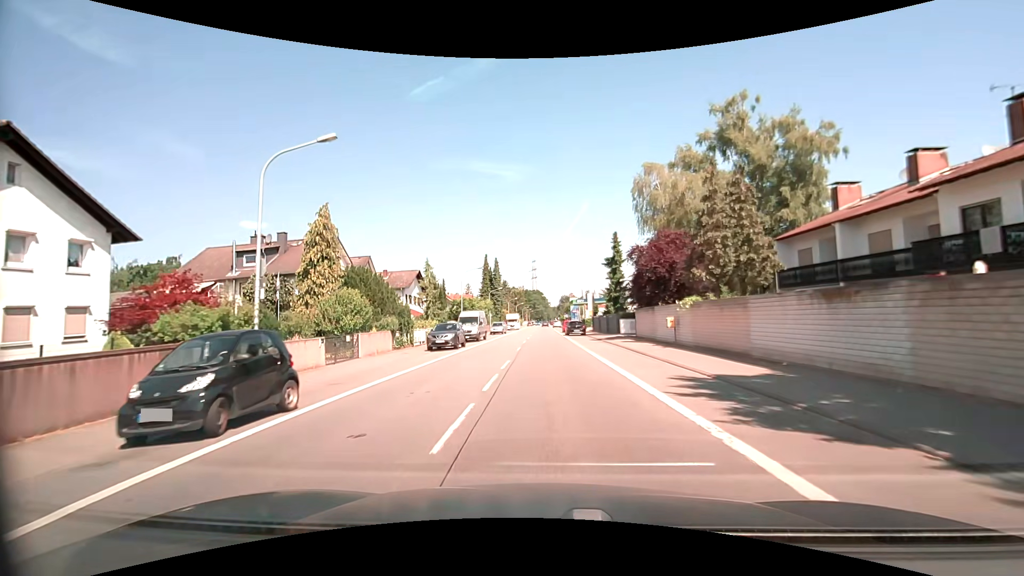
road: primary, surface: asphalt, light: Day
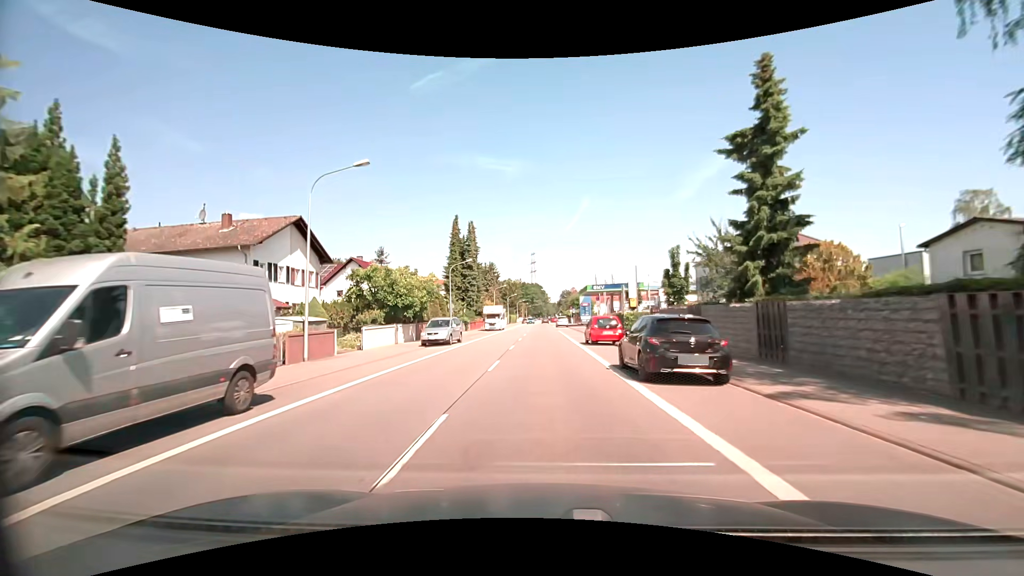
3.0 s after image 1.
(+0.1, +36.7) m; 0°
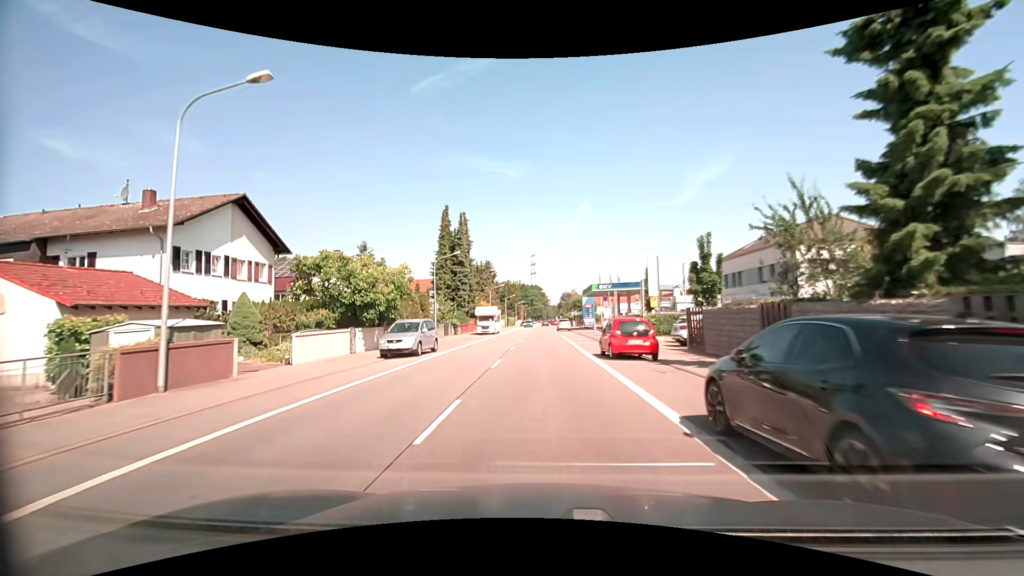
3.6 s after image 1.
(0.0, +7.4) m; +1°
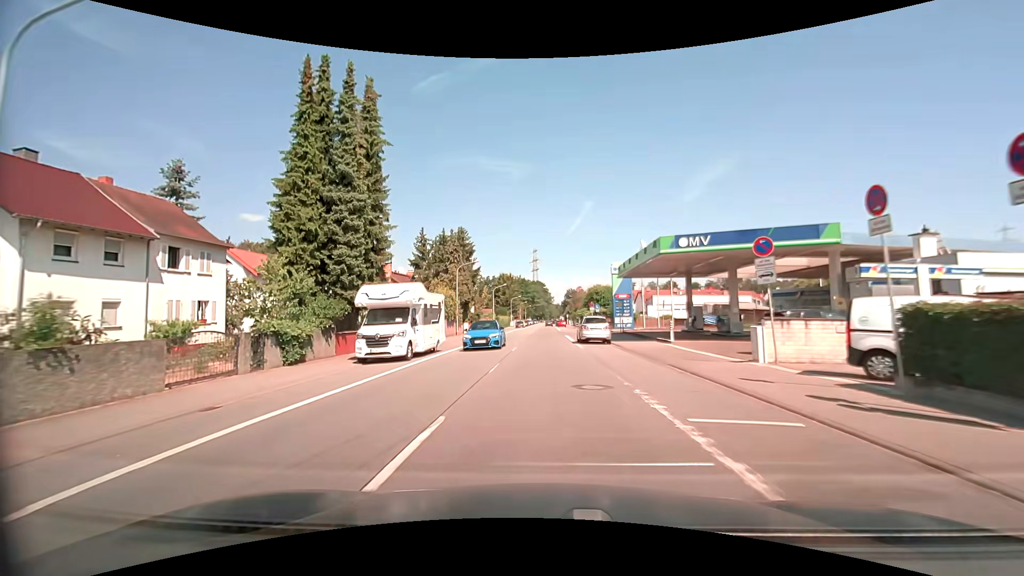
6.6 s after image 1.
(-0.6, +36.2) m; -1°
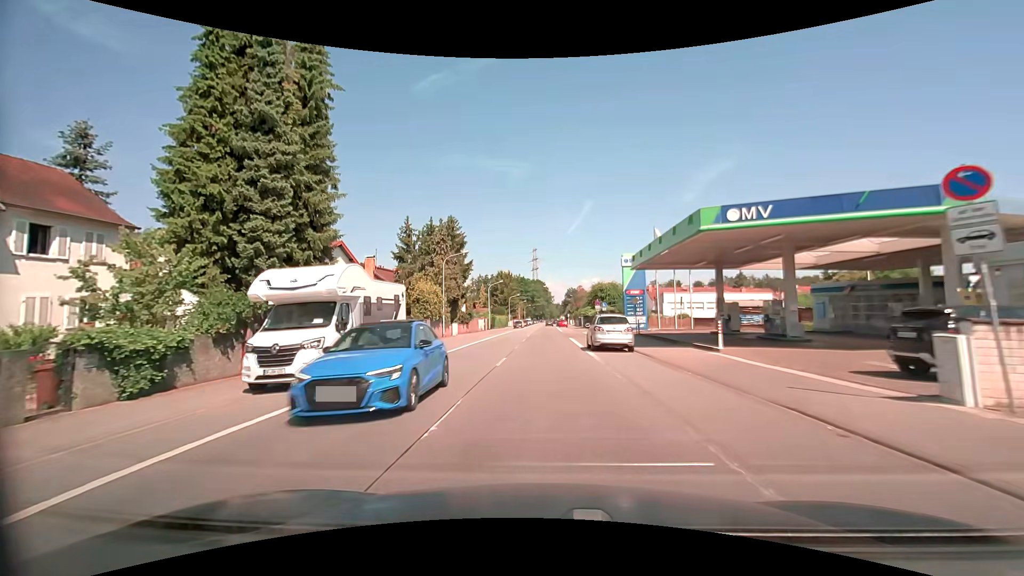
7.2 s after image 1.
(0.0, +7.1) m; 0°
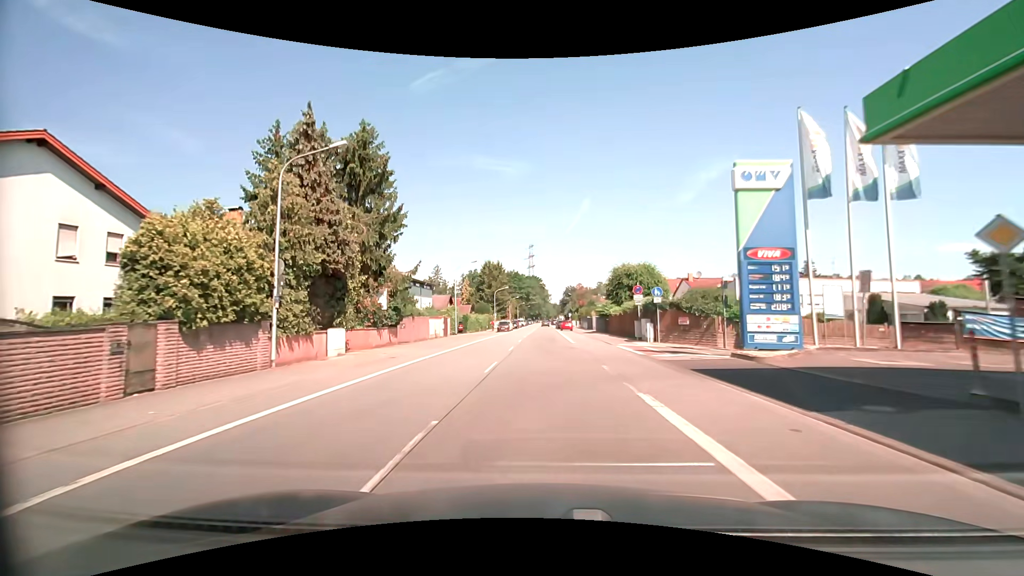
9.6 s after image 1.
(+0.1, +28.0) m; 0°
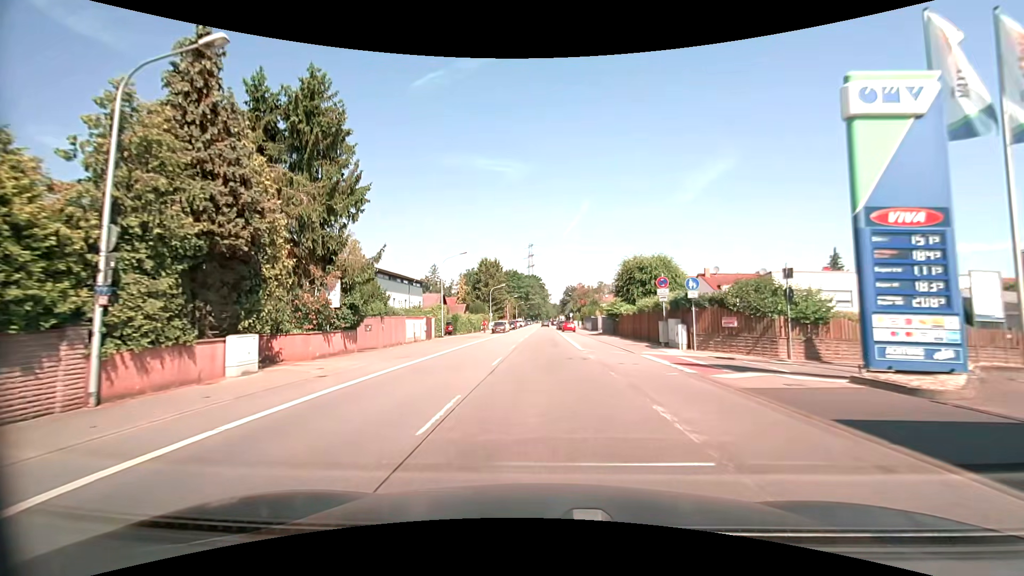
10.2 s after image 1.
(0.0, +6.9) m; 0°
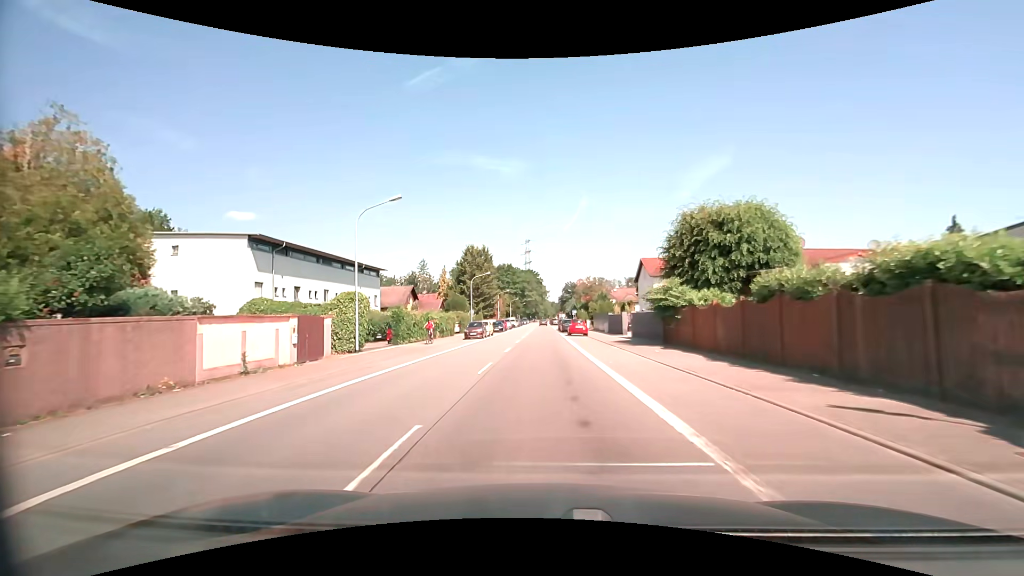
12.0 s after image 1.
(+0.1, +20.4) m; 0°
(0, +10) (0, +20) (0, +30) (0, +40) (0, +50) (0, +60) (0, +70) (0, +80) (0, +90) (0, +100) m
